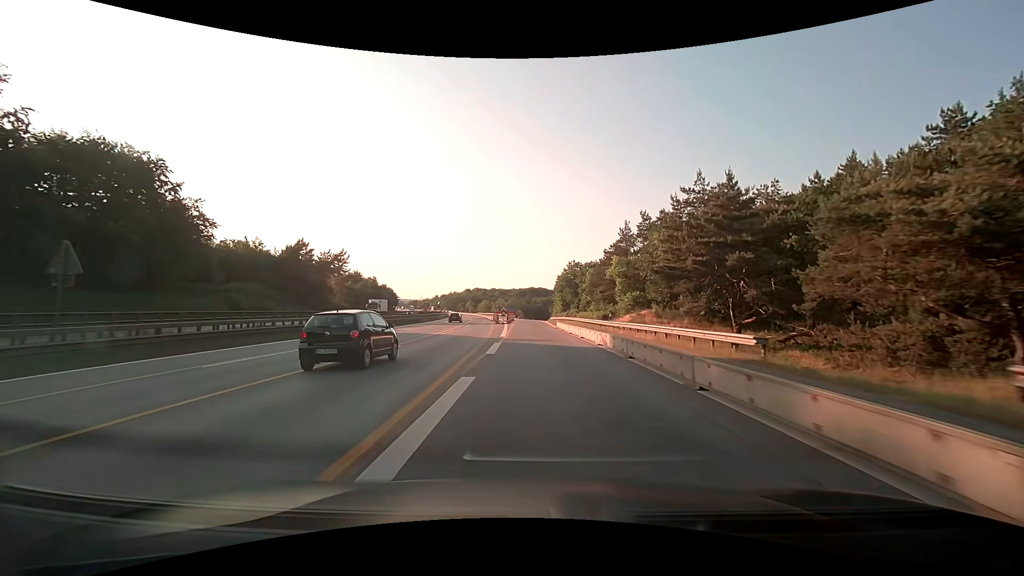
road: motorway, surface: asphalt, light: Day
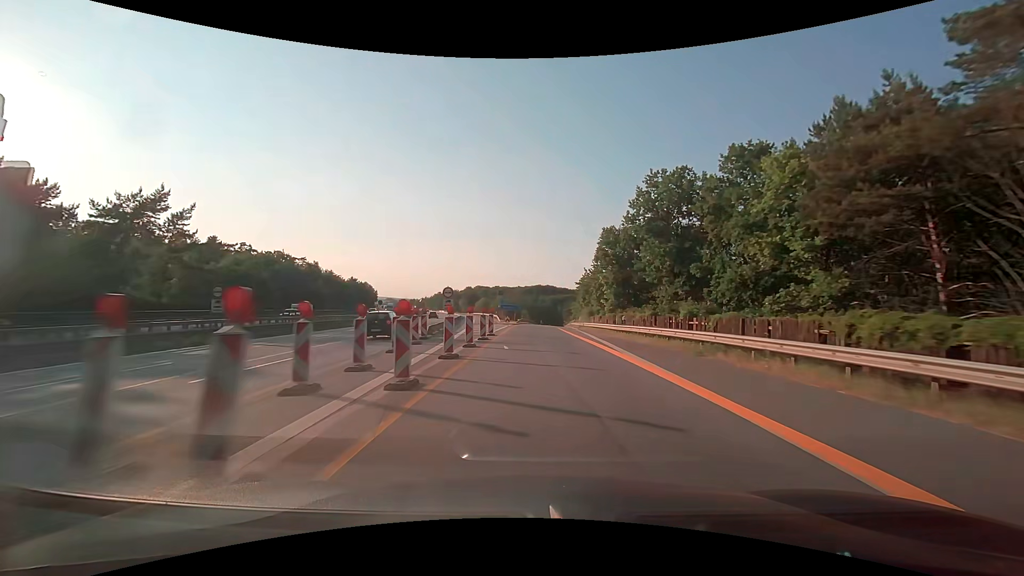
(-0.7, +58.9) m; -1°
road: motorway_link
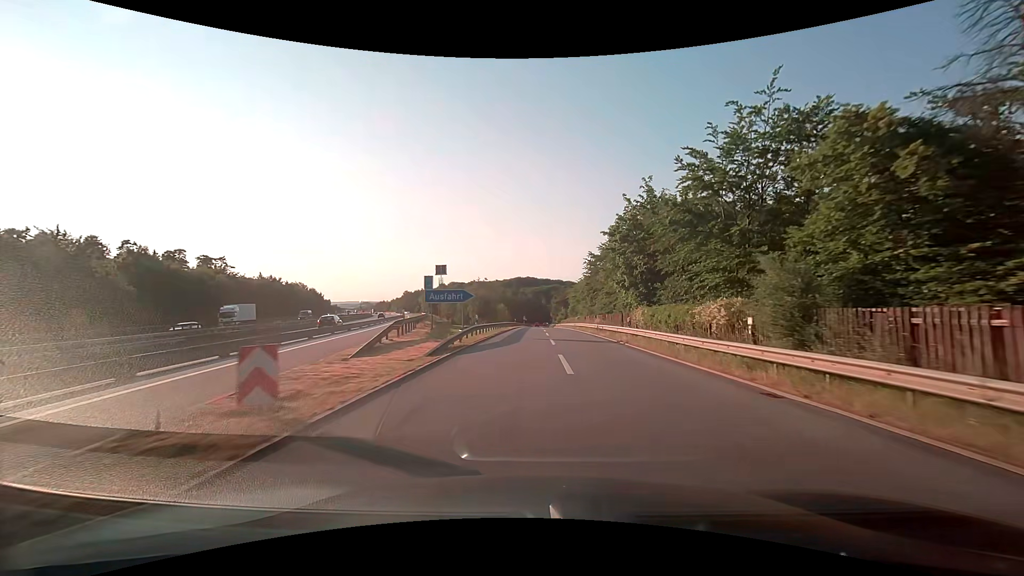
(+0.6, +52.6) m; +2°
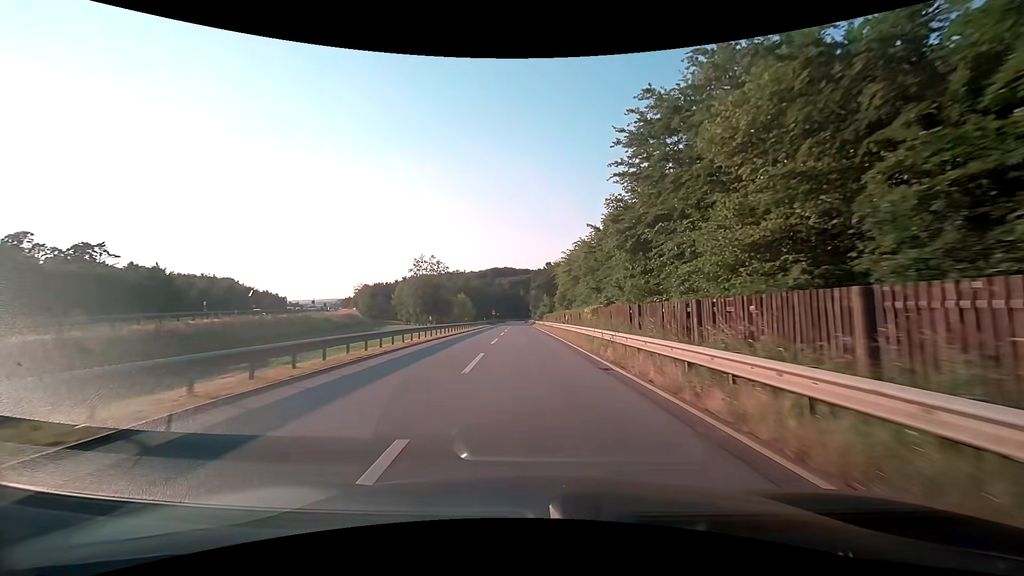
(+2.5, +47.7) m; +3°
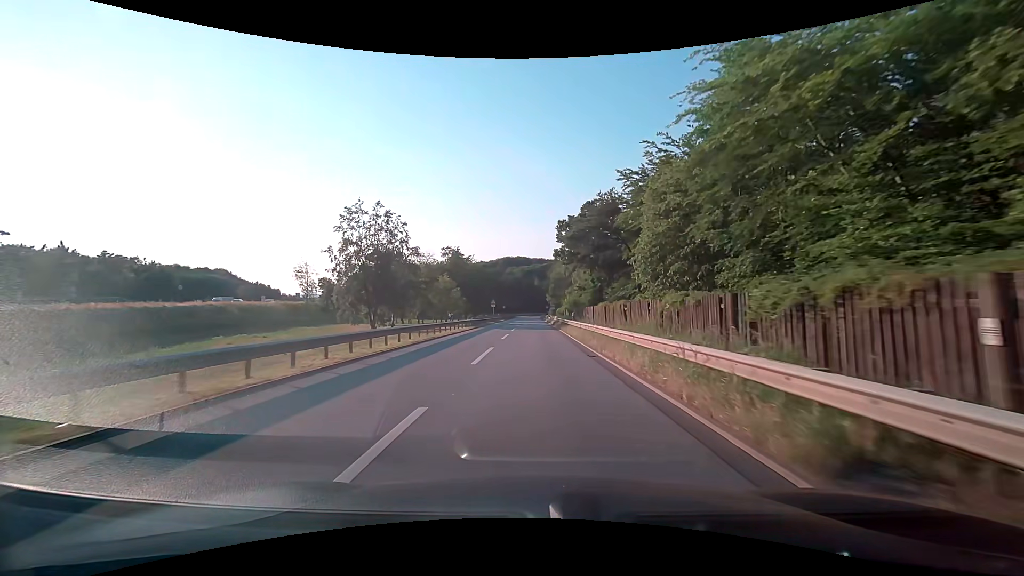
(-1.2, +46.4) m; -2°
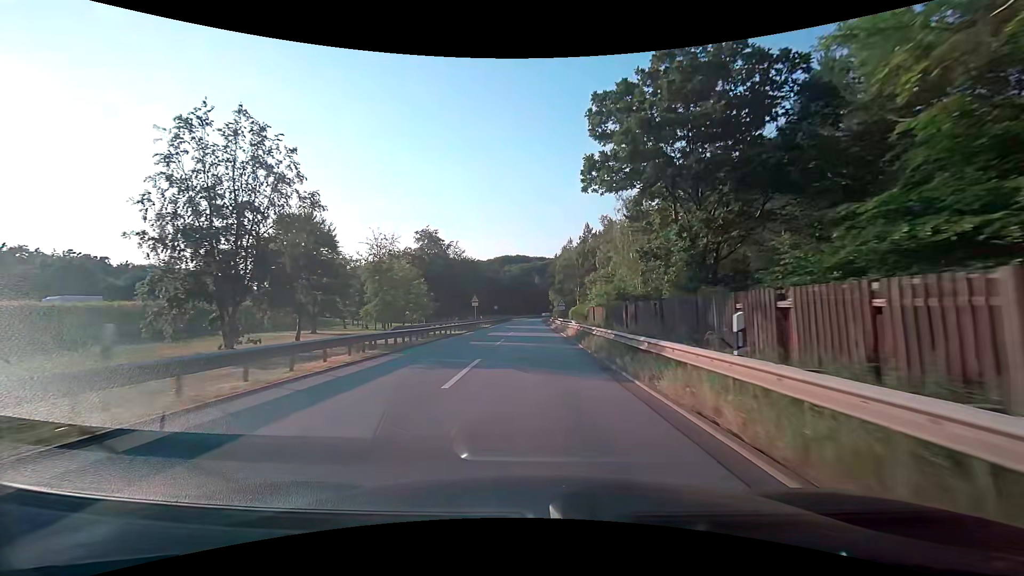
(0.0, +28.1) m; 0°
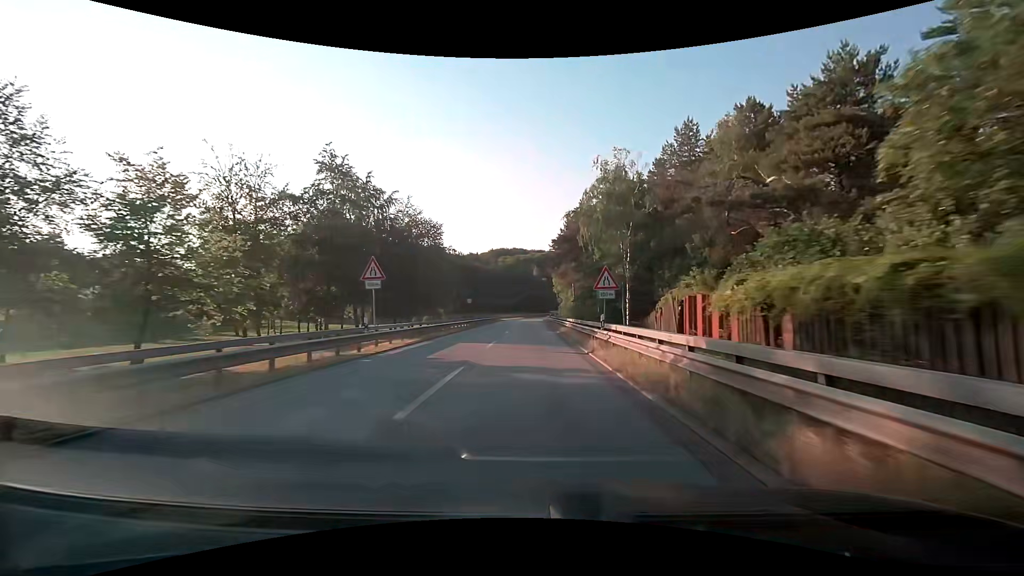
(+0.1, +38.8) m; 0°
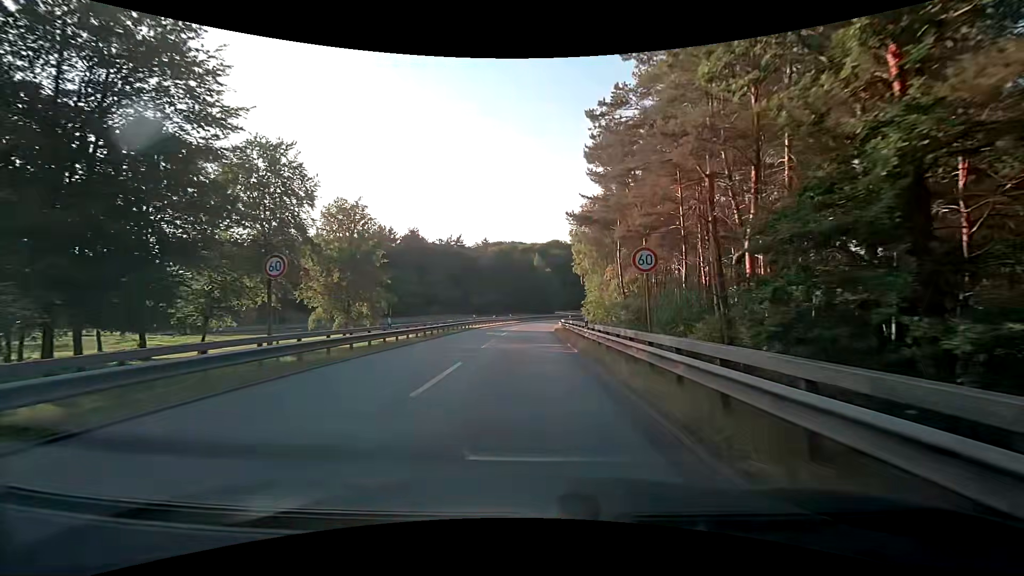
(+0.2, +46.0) m; -1°
(0, +10) (0, +20) (0, +30) (0, +40) (+1, +50) (+1, +60) (+2, +70) (+4, +80) (+6, +89) (+10, +99) m
